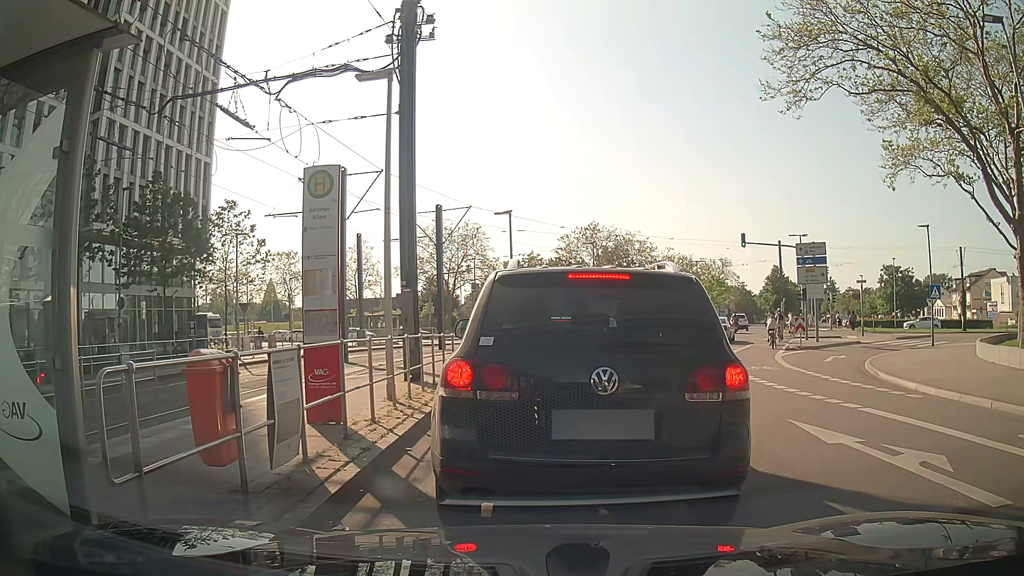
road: secondary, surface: asphalt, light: Day
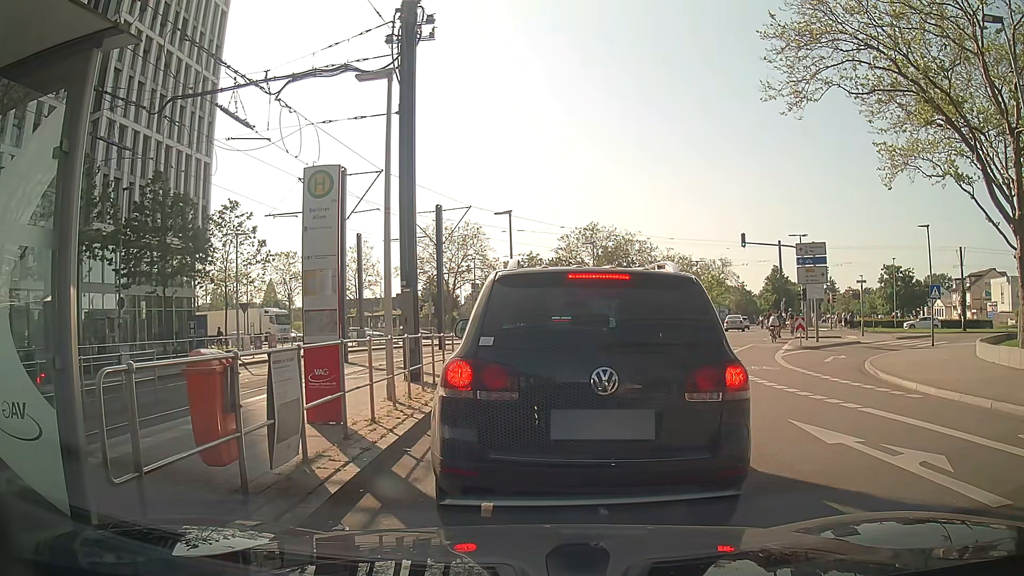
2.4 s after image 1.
(0.0, 0.0) m; 0°
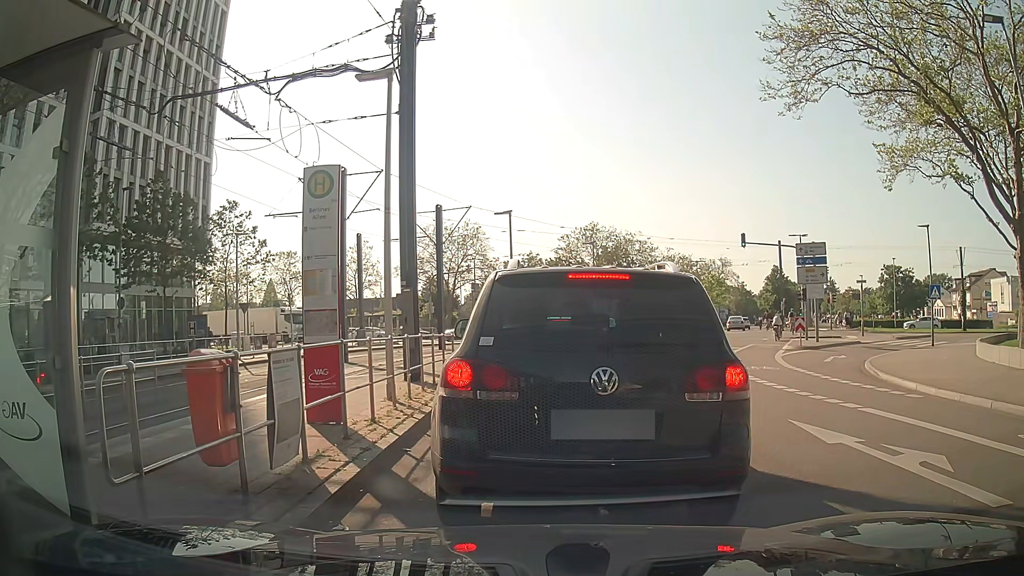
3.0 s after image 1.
(0.0, 0.0) m; 0°
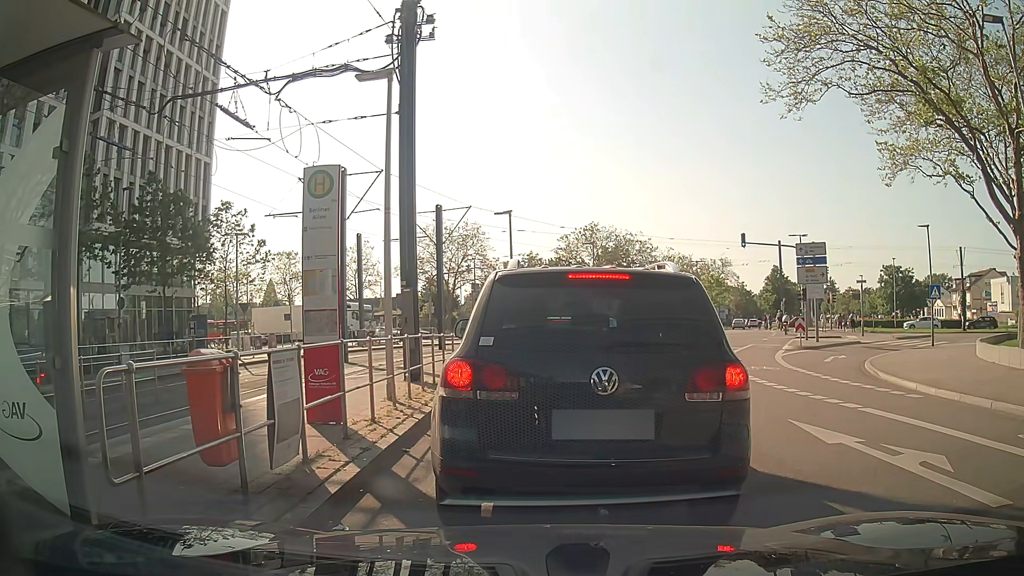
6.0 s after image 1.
(0.0, 0.0) m; 0°
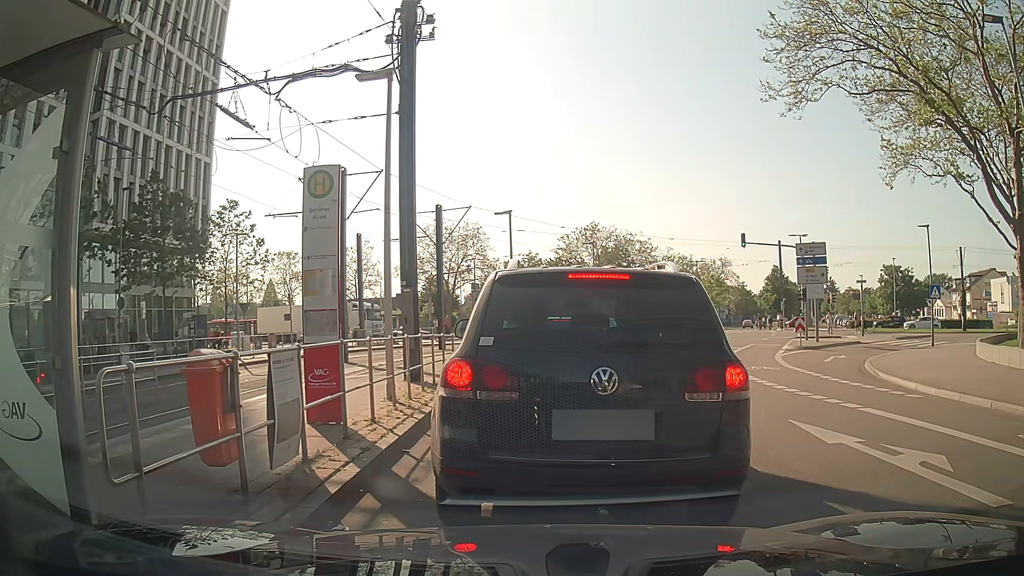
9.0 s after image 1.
(0.0, 0.0) m; 0°
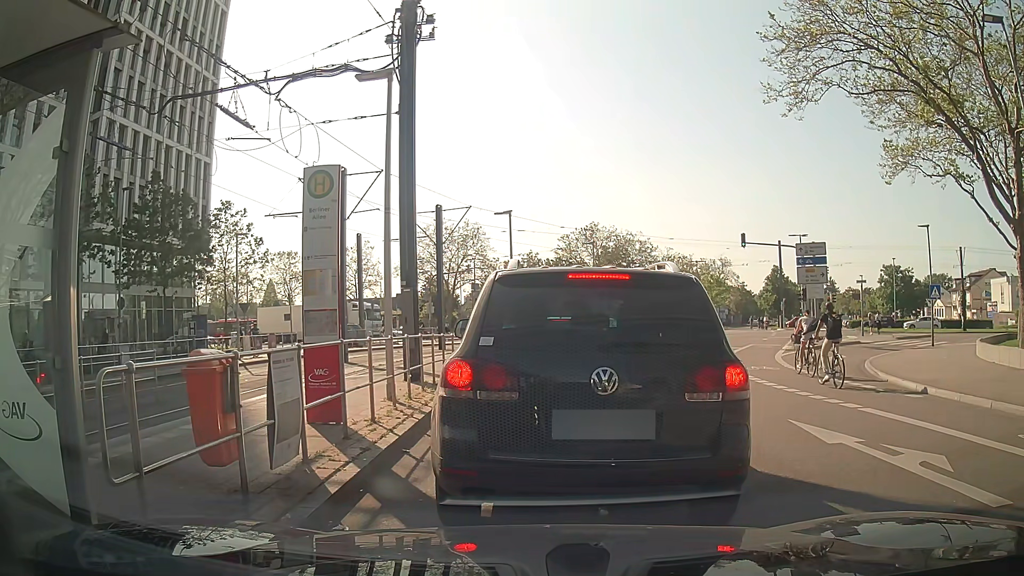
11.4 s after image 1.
(0.0, 0.0) m; 0°
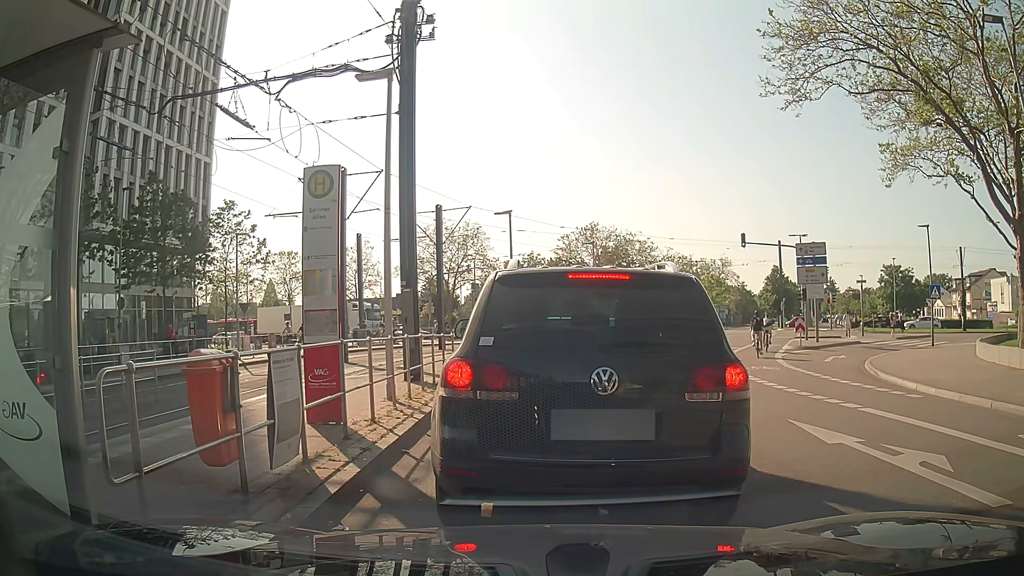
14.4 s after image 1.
(0.0, 0.0) m; 0°
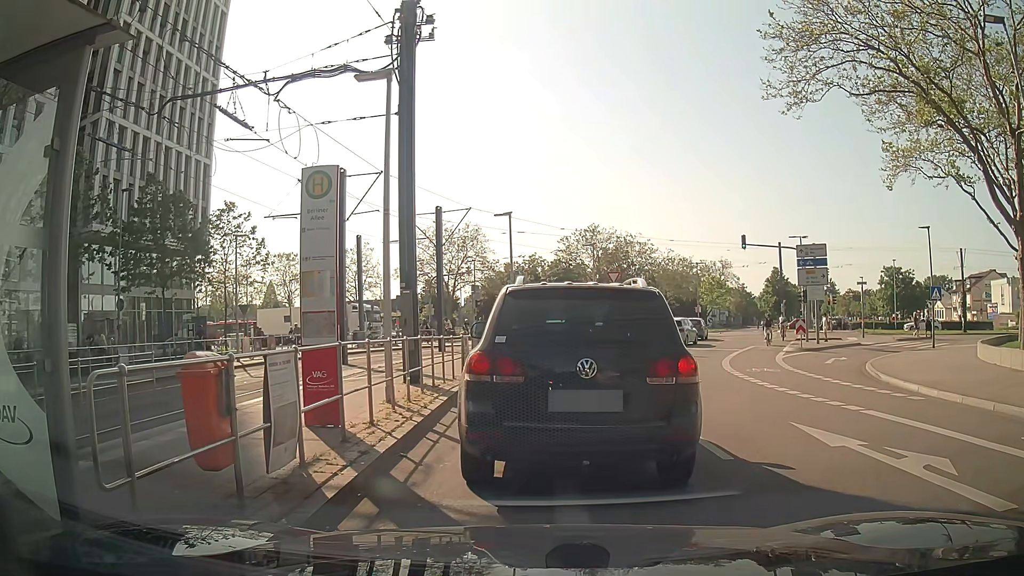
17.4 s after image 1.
(0.0, +0.1) m; 0°
